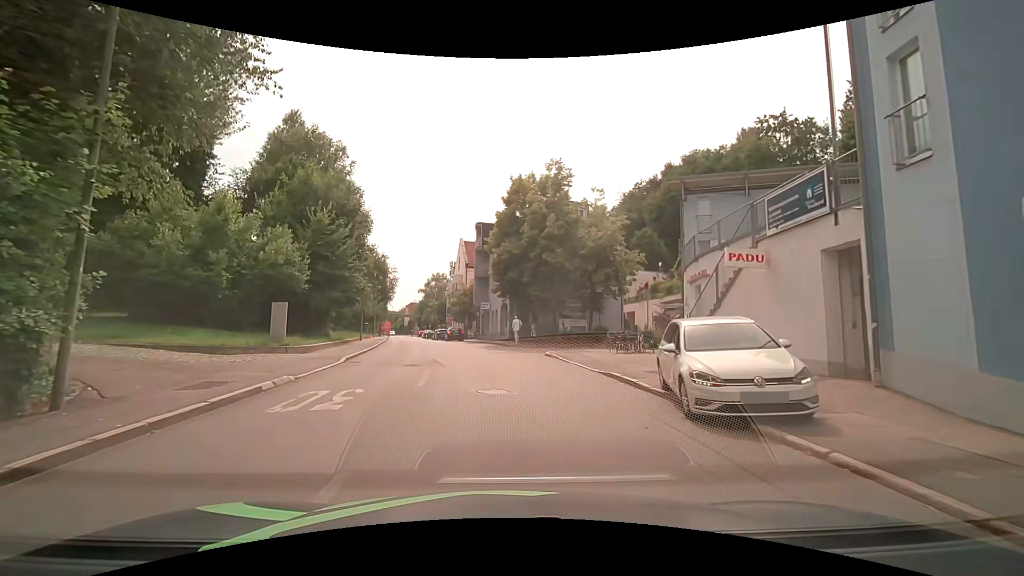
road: tertiary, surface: asphalt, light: Day
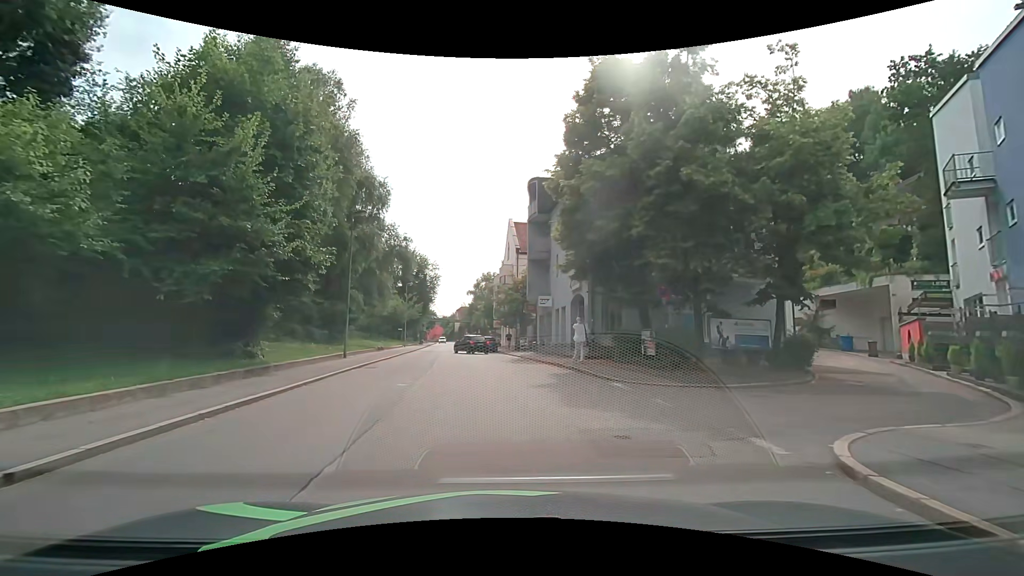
(-0.7, +17.4) m; -8°
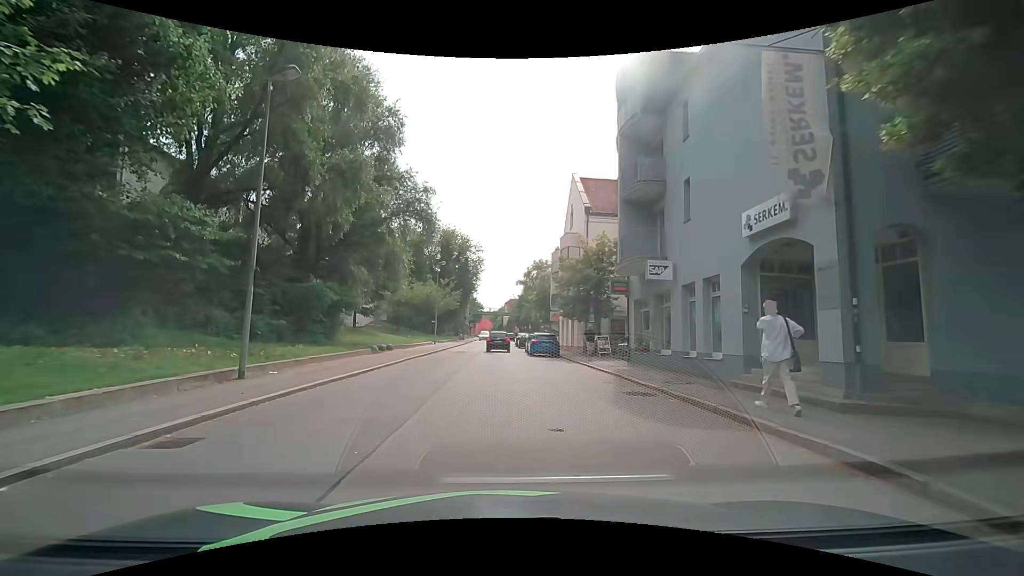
(-0.6, +15.2) m; -5°
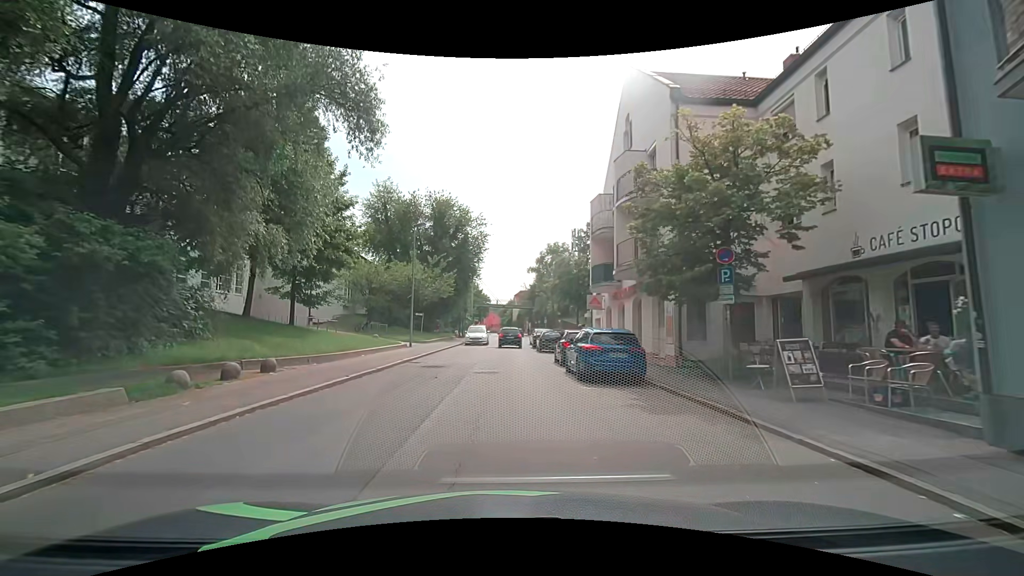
(0.0, +16.8) m; -2°
